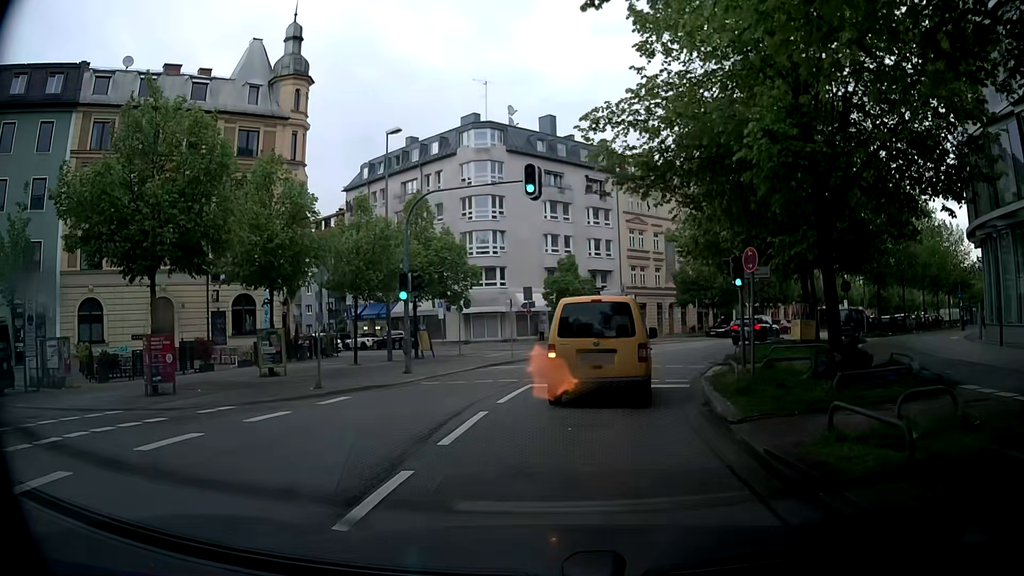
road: tertiary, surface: asphalt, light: Day
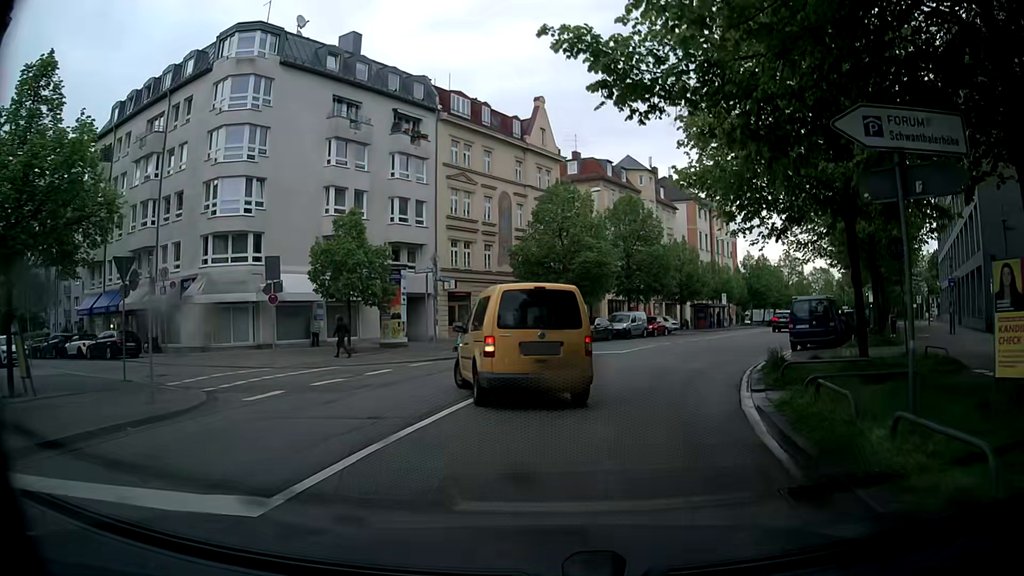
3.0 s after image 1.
(+2.3, +18.6) m; +16°
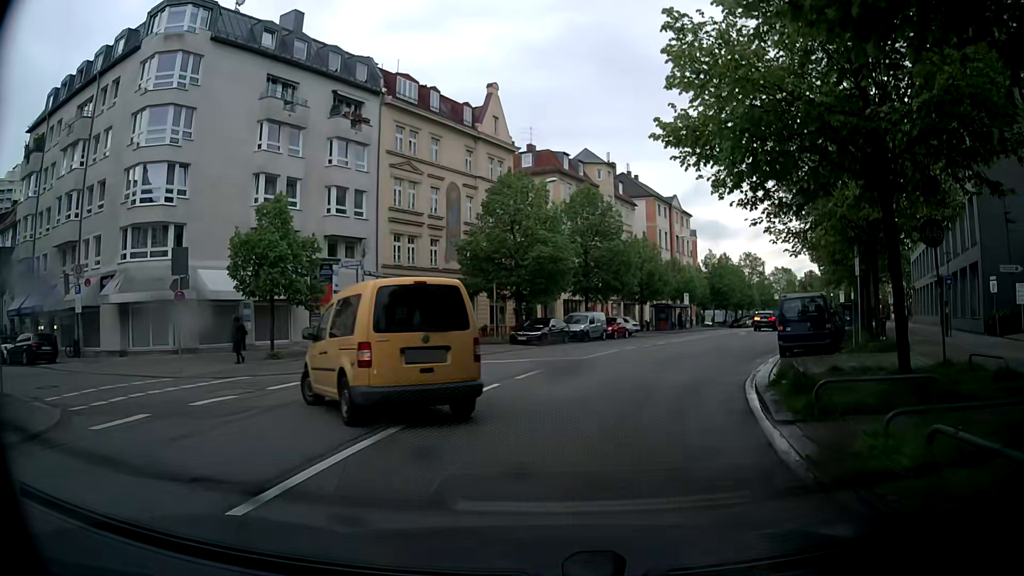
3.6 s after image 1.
(+0.1, +3.8) m; +3°
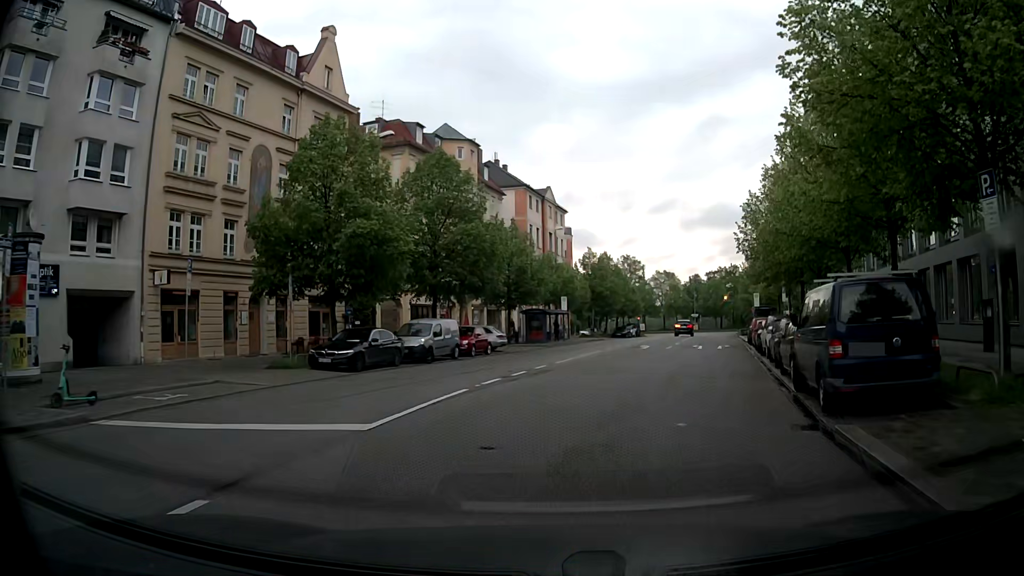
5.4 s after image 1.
(+1.4, +13.0) m; +11°
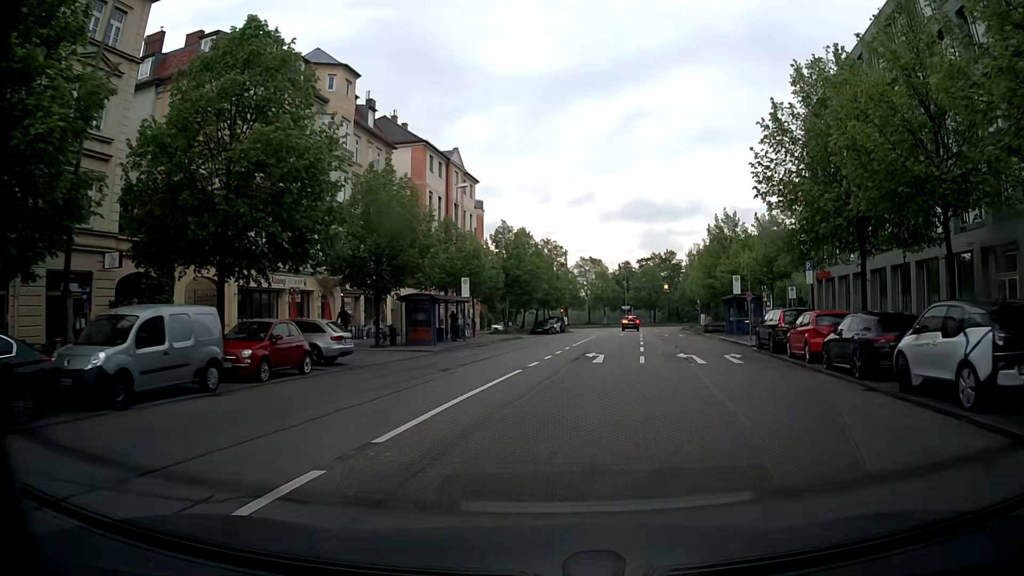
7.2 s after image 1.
(+1.0, +17.2) m; +7°
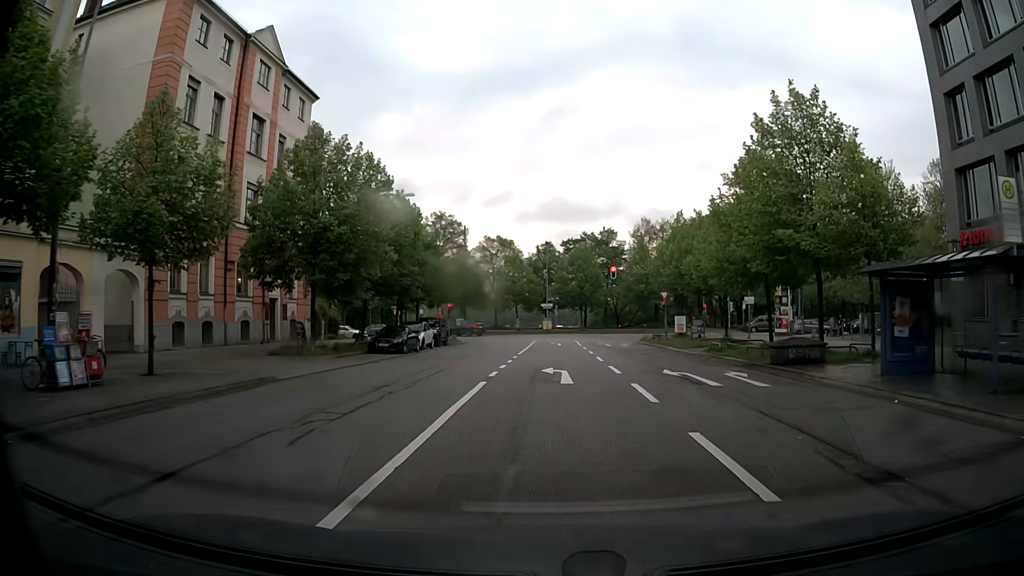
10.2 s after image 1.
(+2.8, +32.7) m; +8°
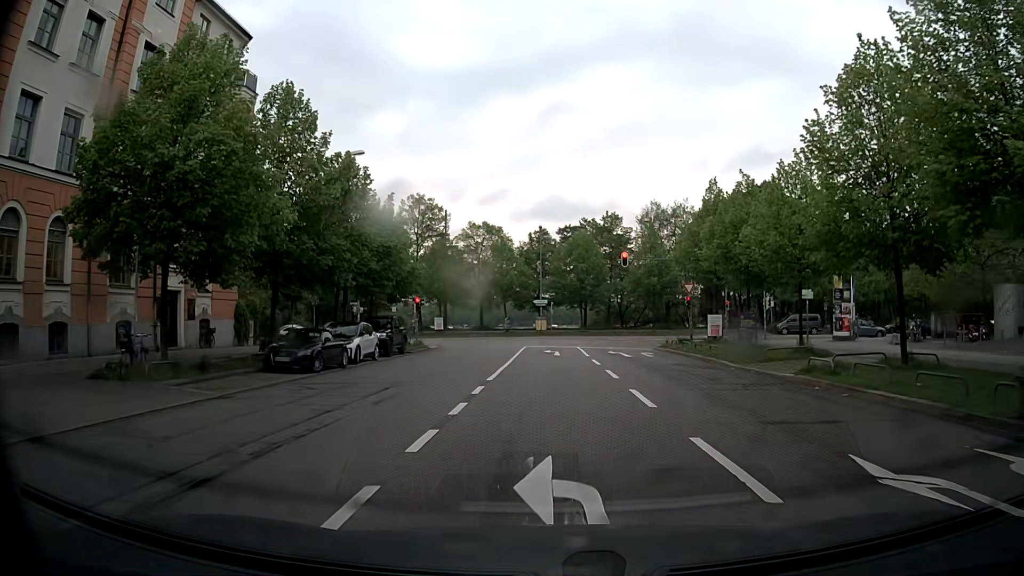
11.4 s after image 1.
(0.0, +12.1) m; +1°
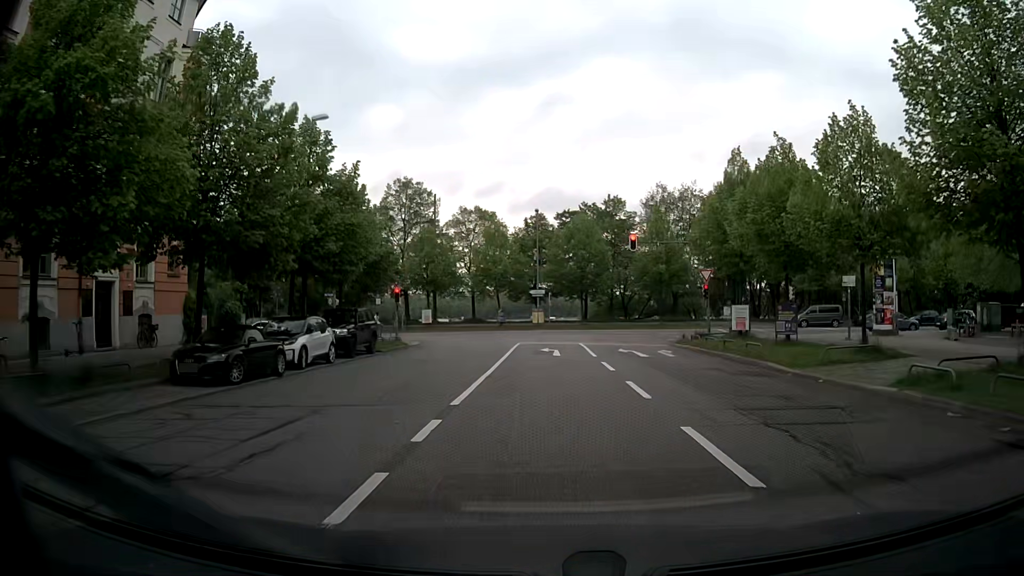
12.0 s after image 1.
(0.0, +5.6) m; 0°
(0, +10) (0, +20) (0, +30) (0, +40) (-3, +50) (-10, +56) (-20, +60) (-29, +62) (-39, +64) (-49, +66) m
